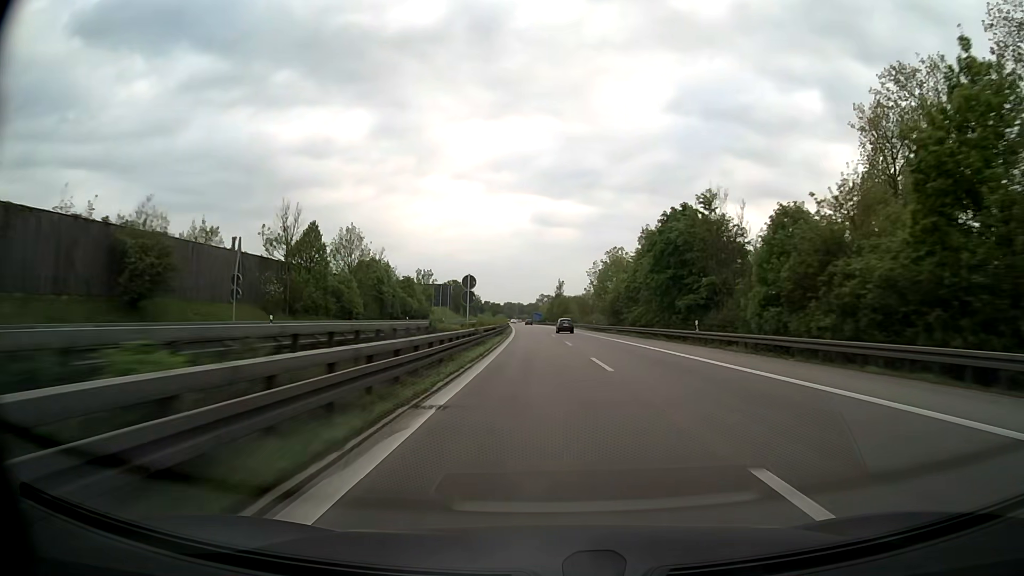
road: motorway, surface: asphalt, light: Day
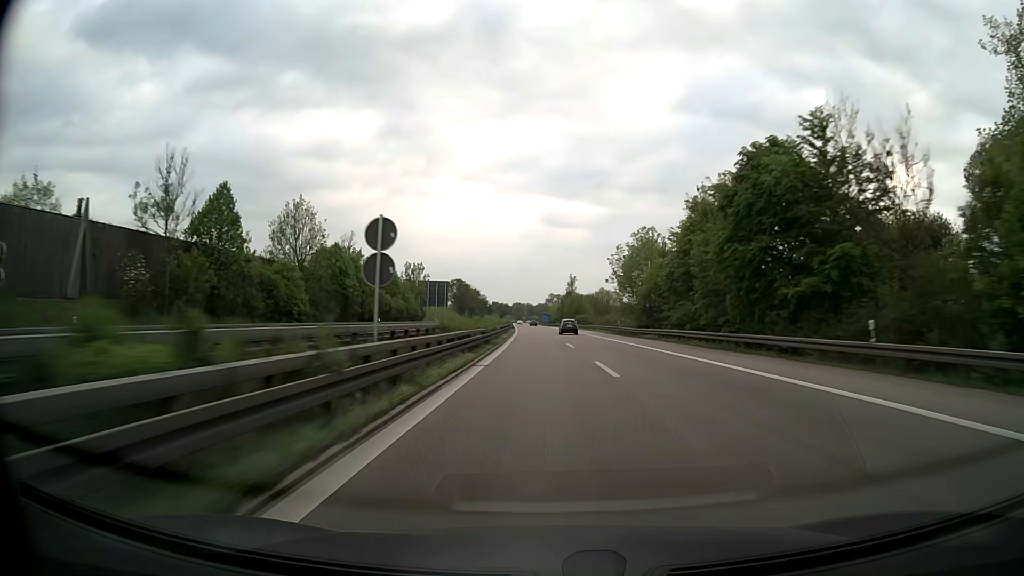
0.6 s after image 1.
(-0.1, +20.0) m; -1°
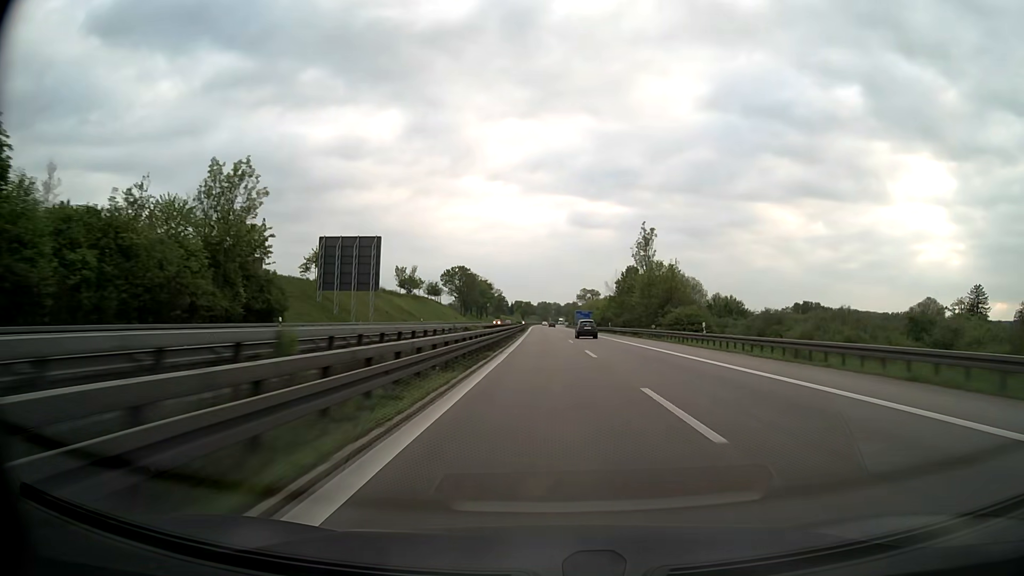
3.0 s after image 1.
(-2.1, +81.1) m; -2°
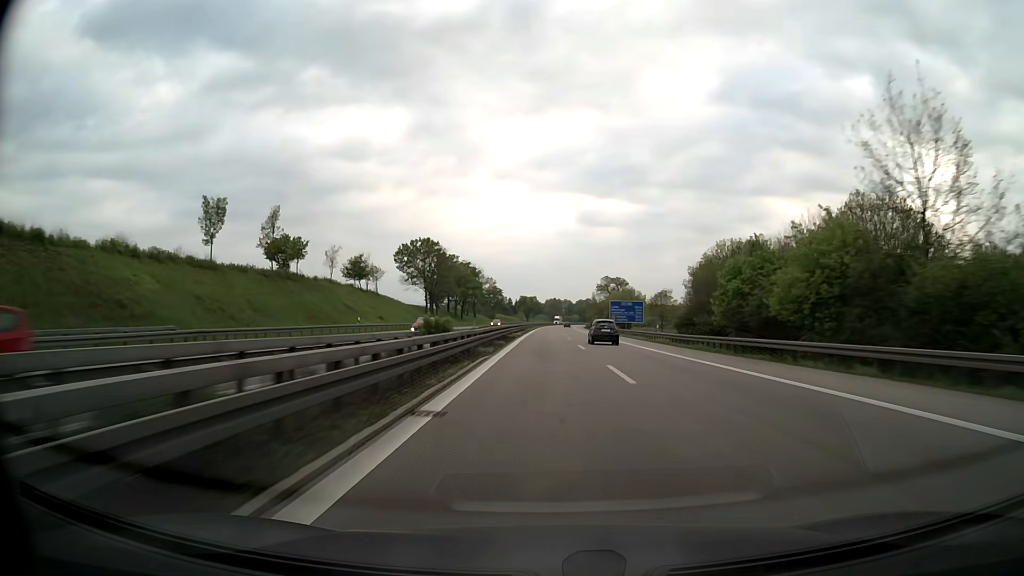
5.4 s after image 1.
(-0.6, +83.6) m; -1°
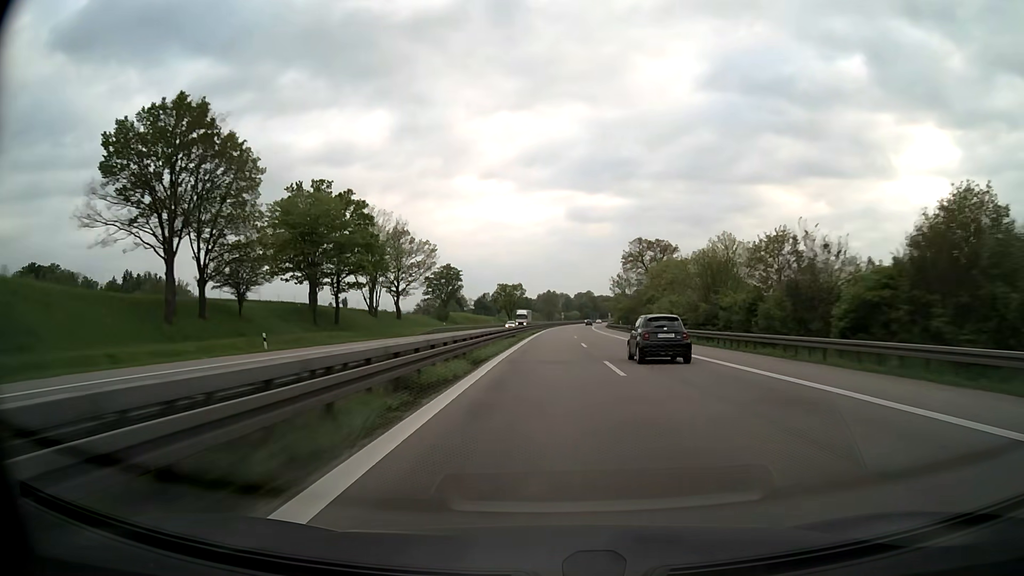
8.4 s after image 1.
(0.0, +106.9) m; 0°
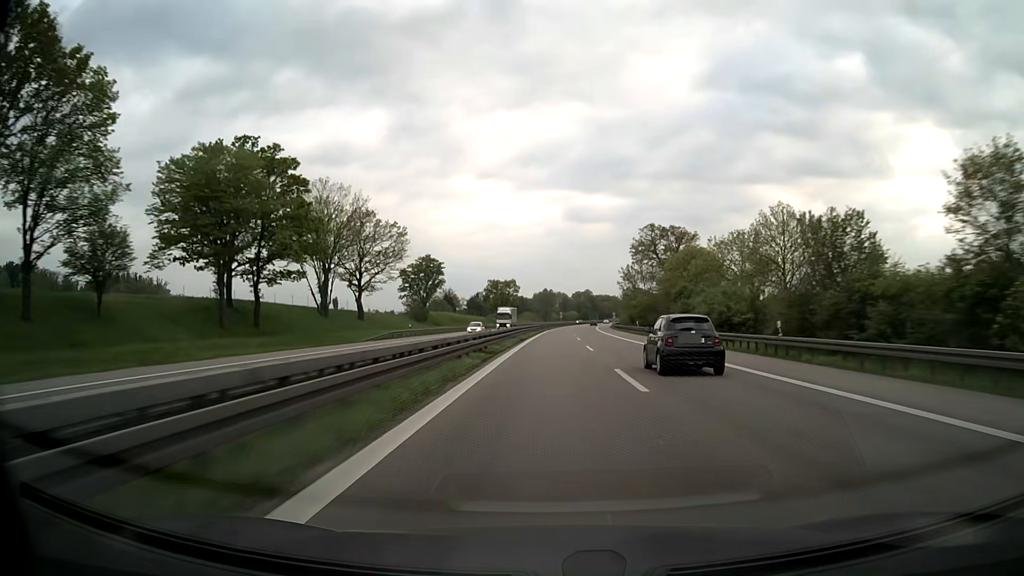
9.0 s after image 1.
(+0.1, +21.6) m; 0°
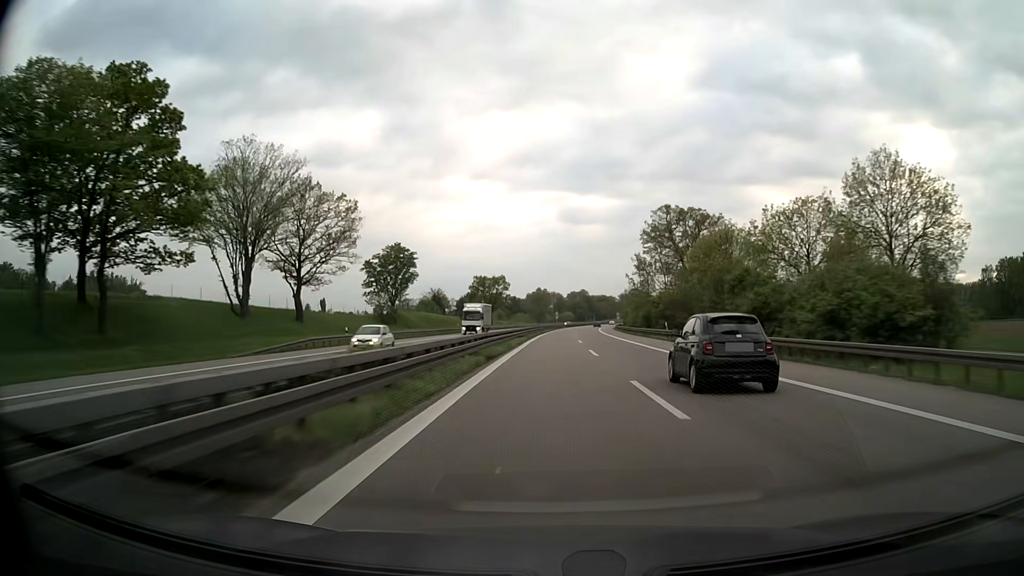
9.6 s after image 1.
(+0.1, +21.6) m; 0°
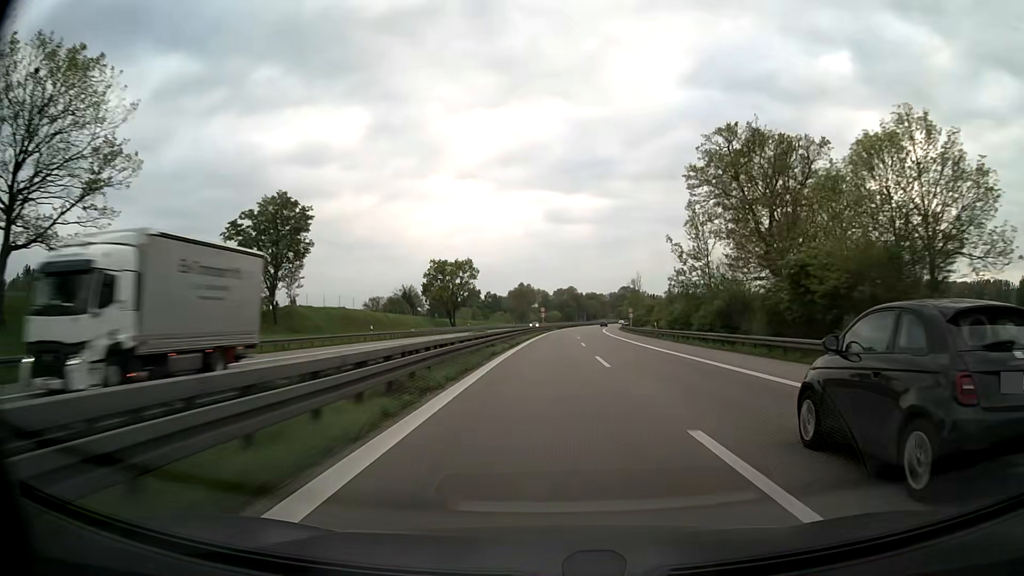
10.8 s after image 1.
(+0.5, +43.3) m; +1°
(0, +10) (0, +20) (0, +30) (0, +40) (+1, +50) (+1, +60) (+1, +70) (+2, +80) (+2, +90) (+3, +100) m
